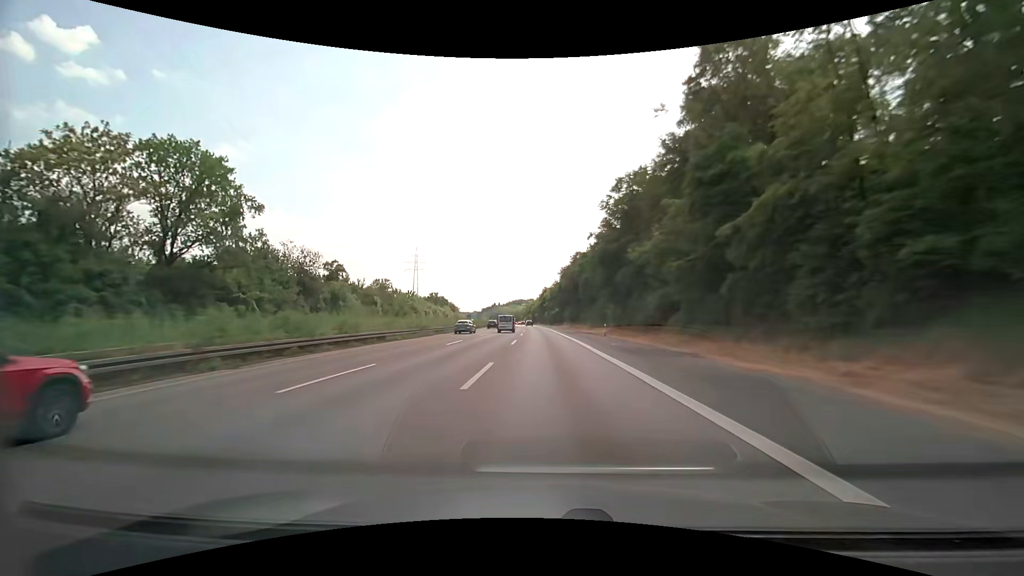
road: motorway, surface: asphalt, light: Day
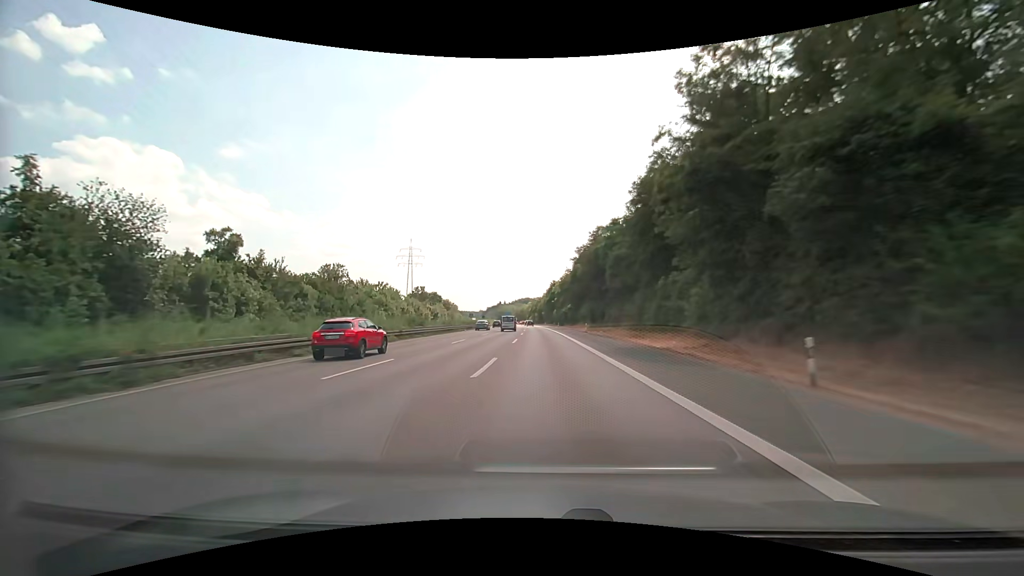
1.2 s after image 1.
(-0.3, +33.8) m; -1°
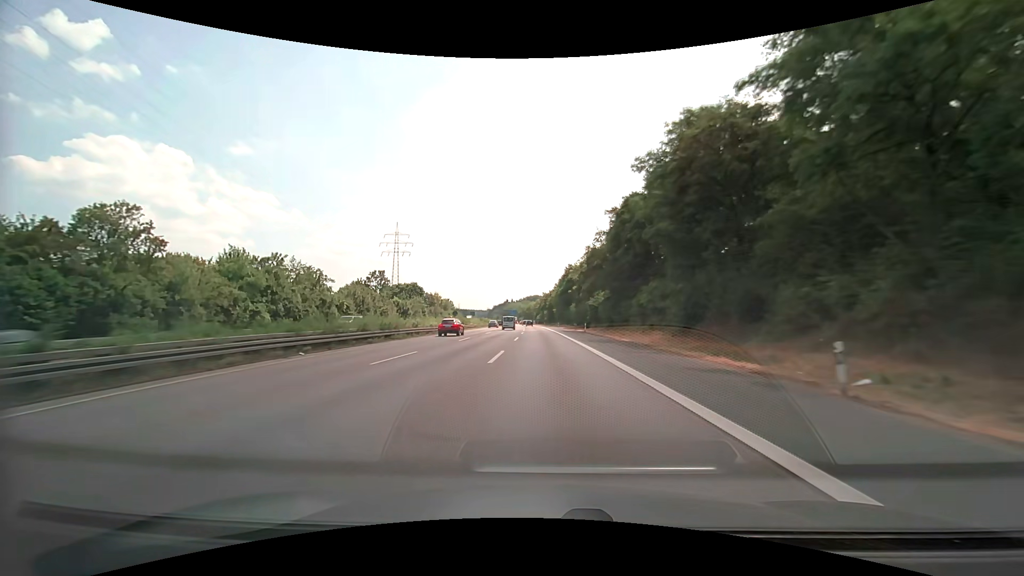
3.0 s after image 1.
(-0.8, +50.8) m; -2°
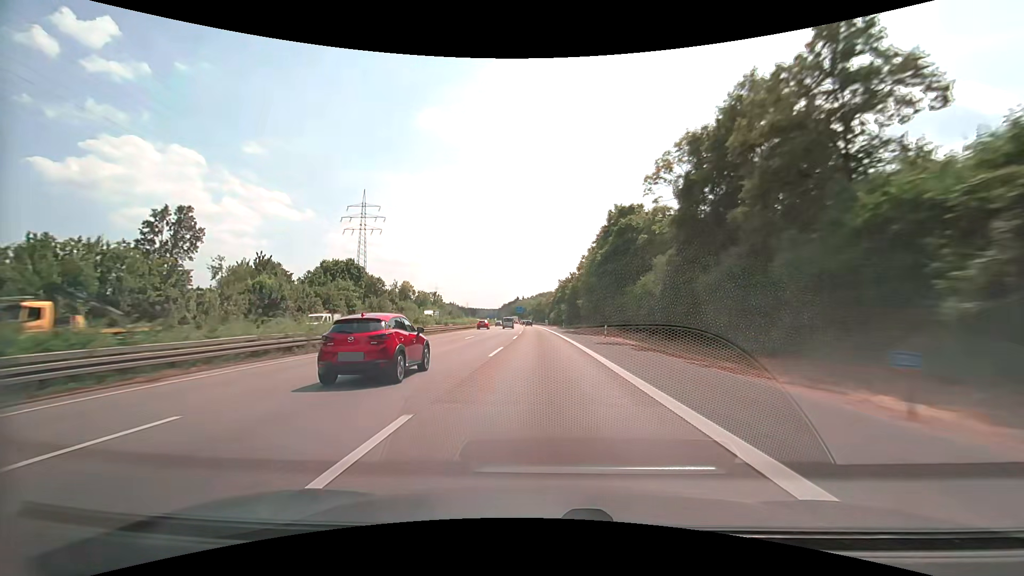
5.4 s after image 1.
(-0.4, +68.0) m; -1°
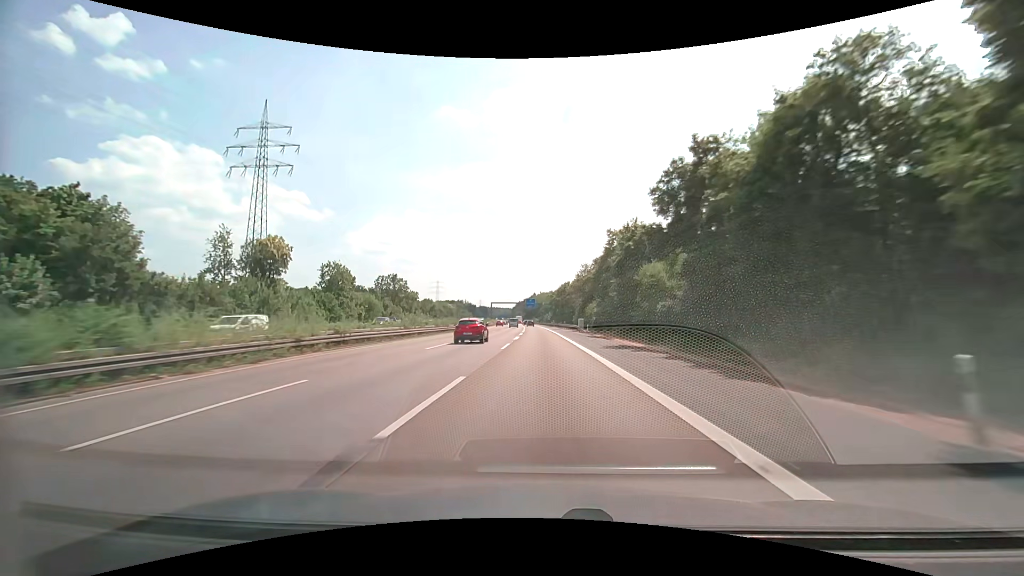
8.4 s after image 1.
(-1.8, +85.6) m; -2°
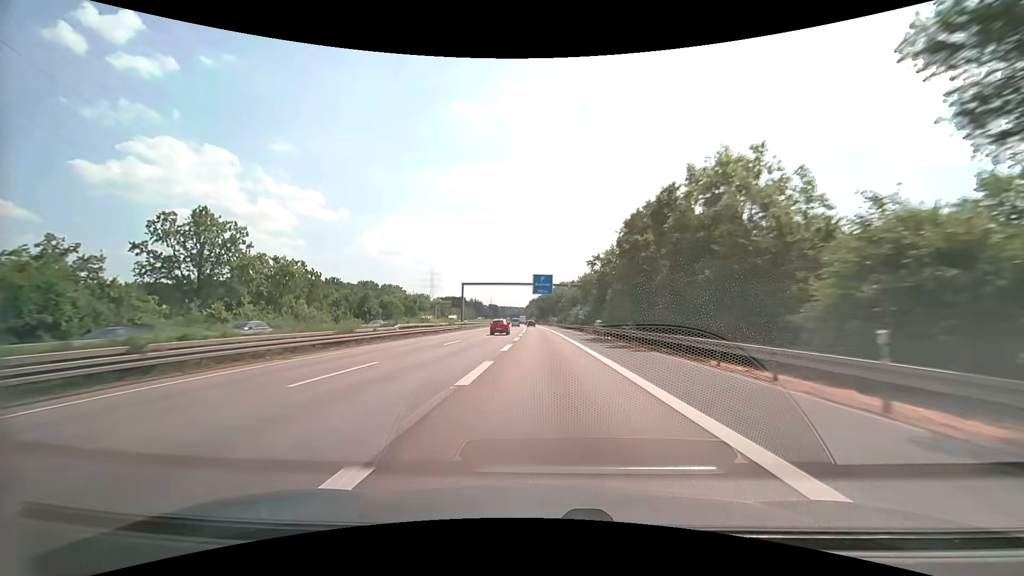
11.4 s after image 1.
(-1.6, +86.3) m; -2°
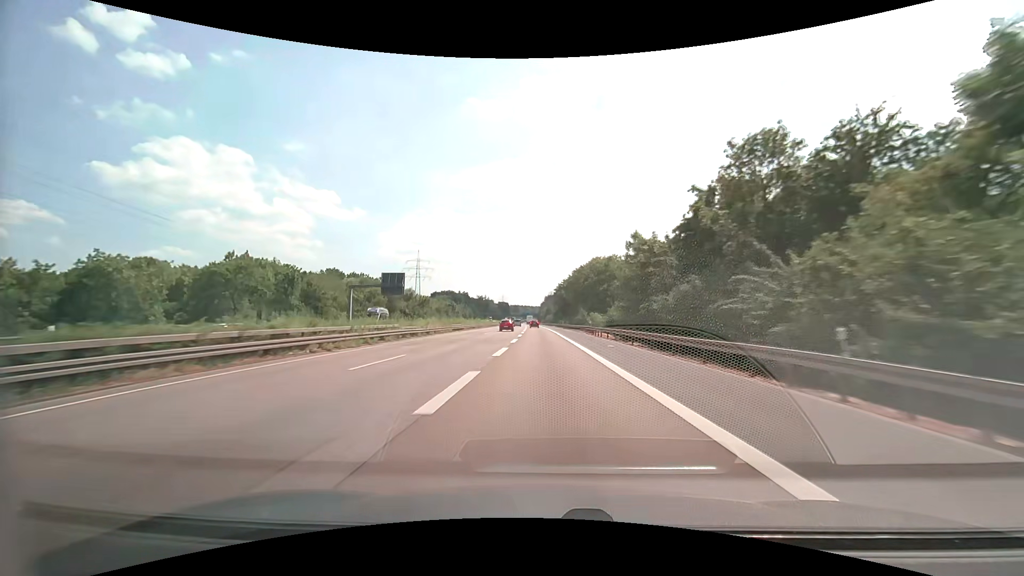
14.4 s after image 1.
(-1.4, +86.9) m; -2°
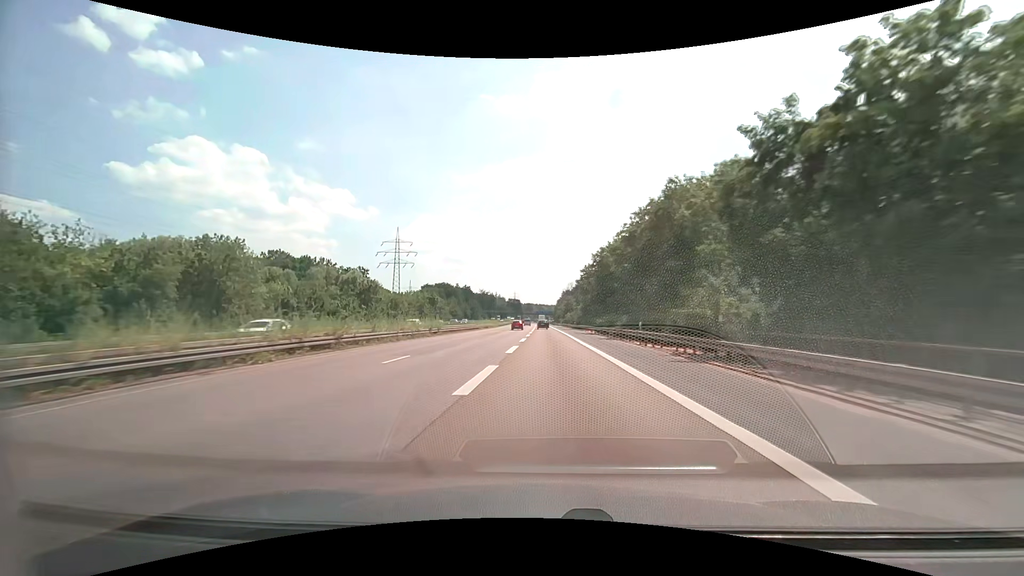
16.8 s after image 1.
(-1.4, +70.0) m; -2°
(0, +10) (0, +20) (0, +30) (-1, +40) (-1, +50) (-1, +60) (-1, +70) (-2, +80) (-2, +90) (-3, +100) m
